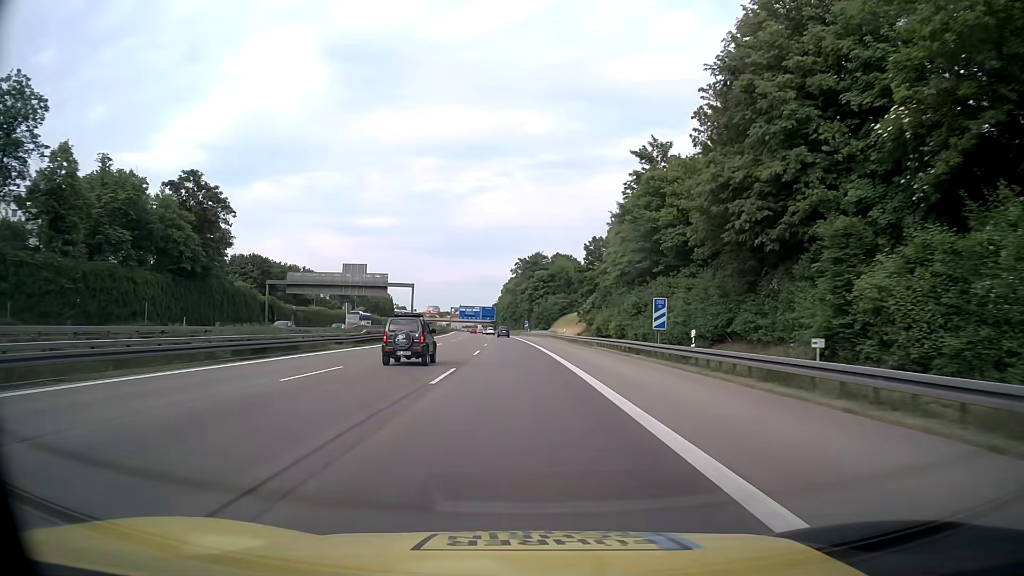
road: motorway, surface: asphalt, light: Day
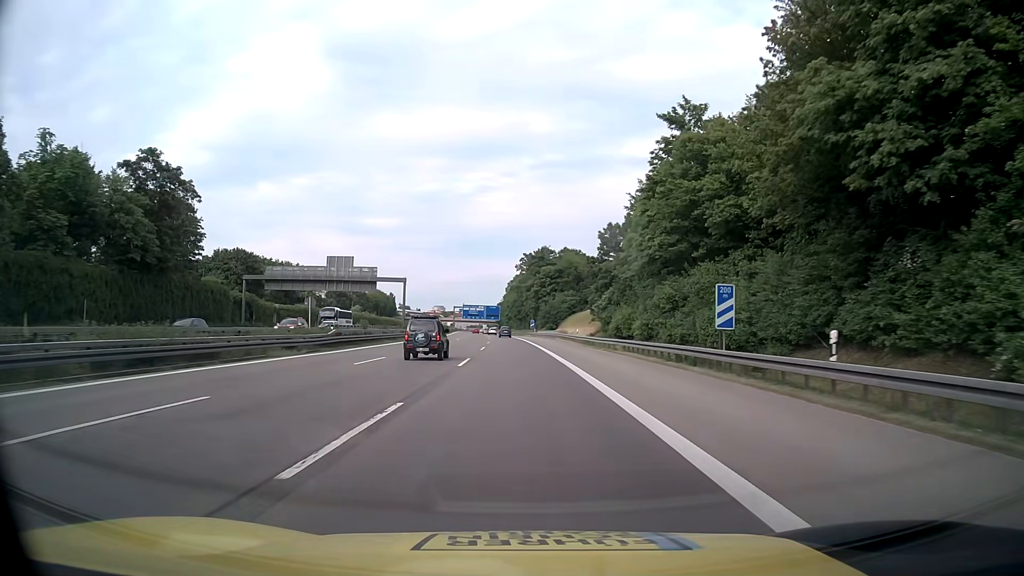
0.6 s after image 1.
(-0.1, +10.4) m; -1°
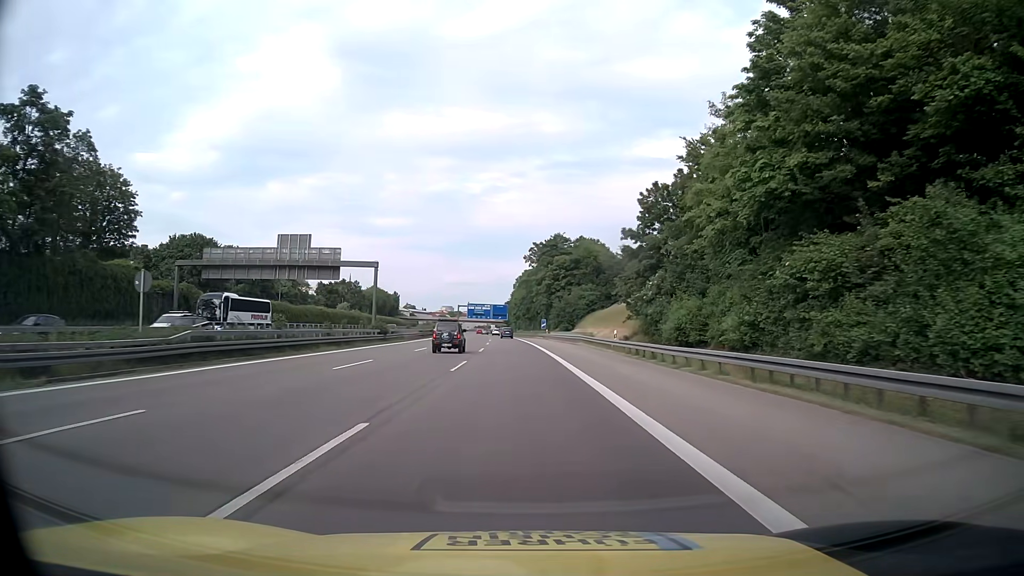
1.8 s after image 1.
(-0.1, +20.6) m; -1°
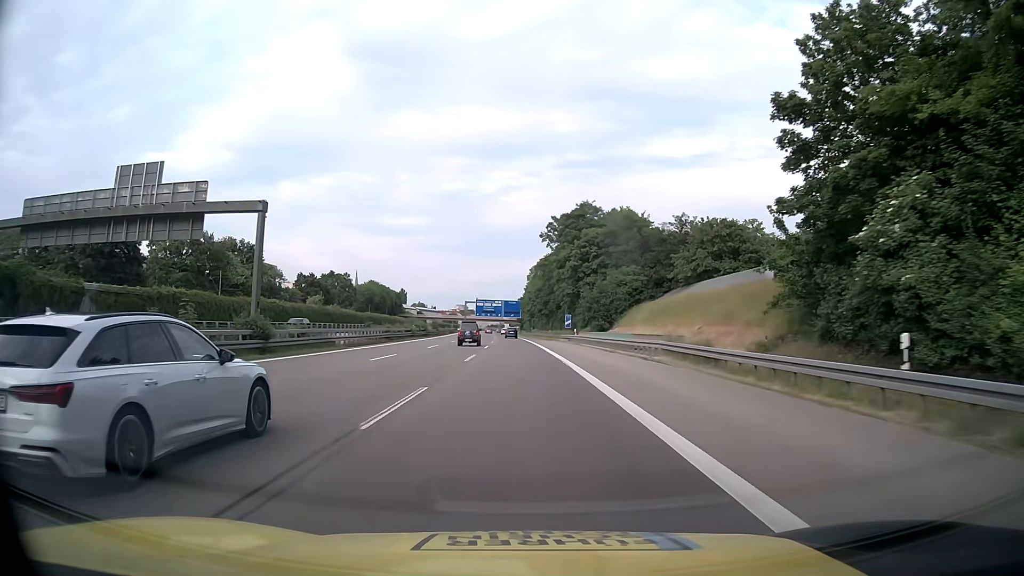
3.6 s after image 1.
(-0.4, +30.8) m; -1°
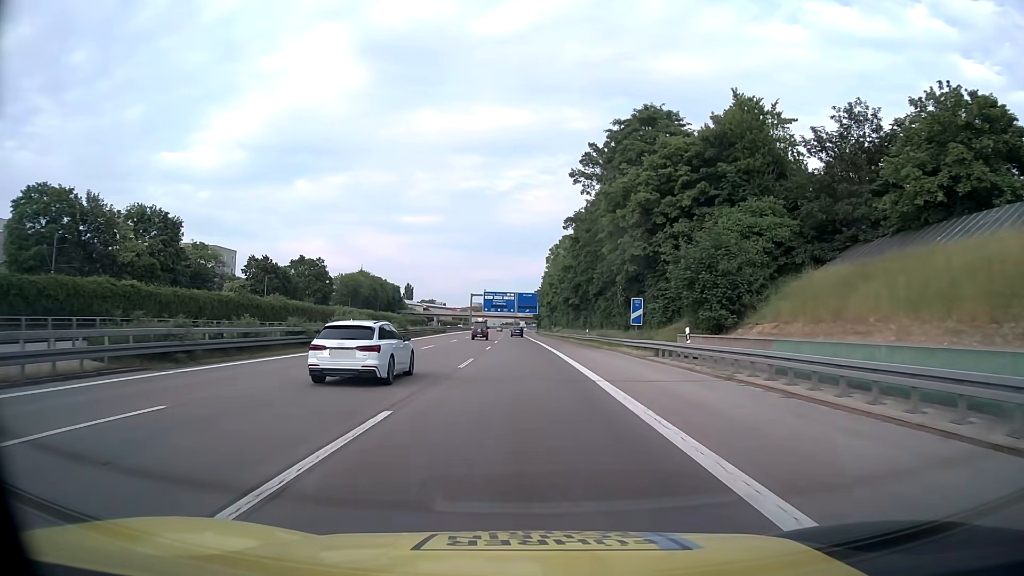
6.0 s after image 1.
(-0.5, +41.0) m; -2°
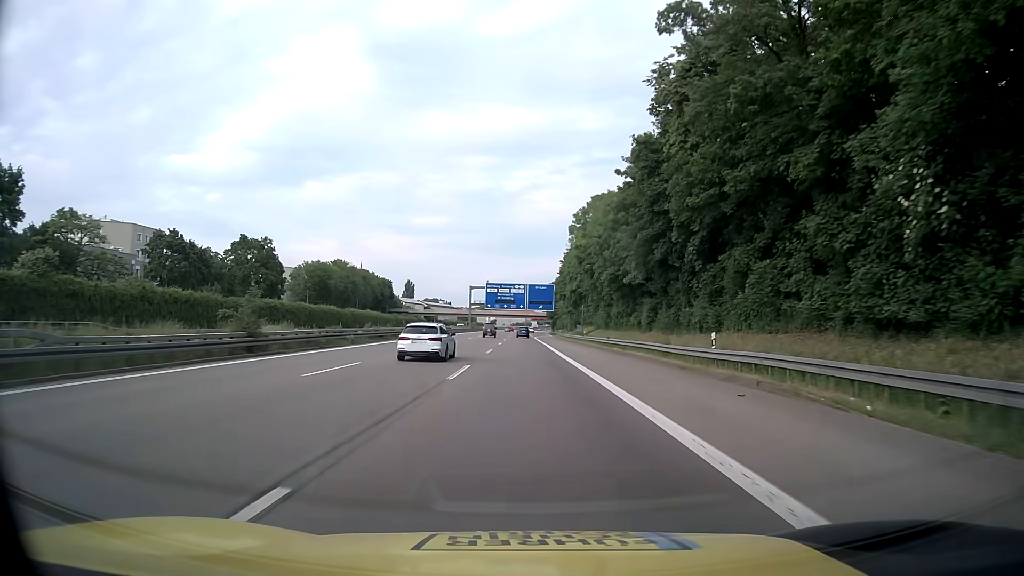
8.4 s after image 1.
(-0.2, +41.0) m; -1°
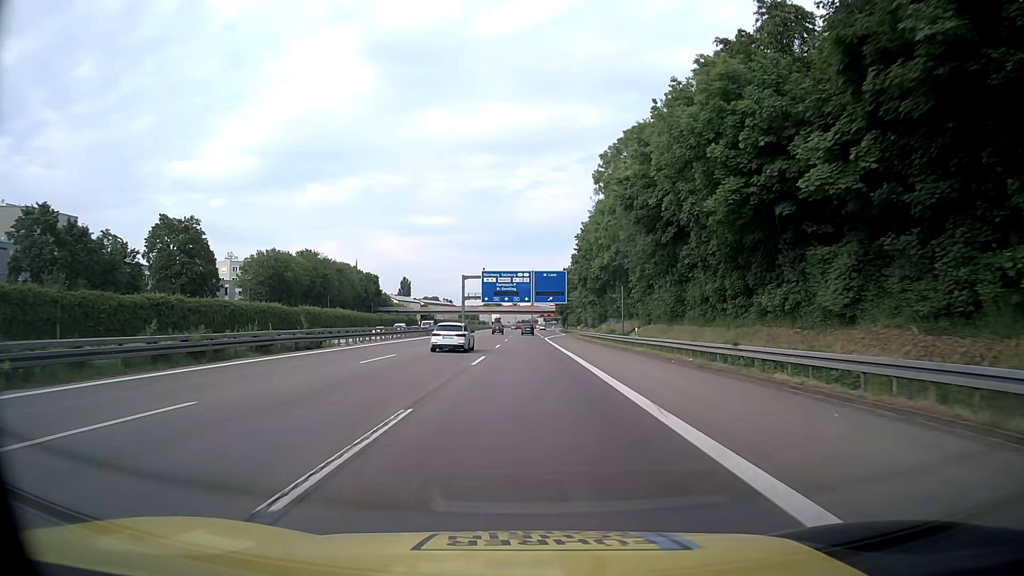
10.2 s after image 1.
(-0.1, +30.8) m; 0°
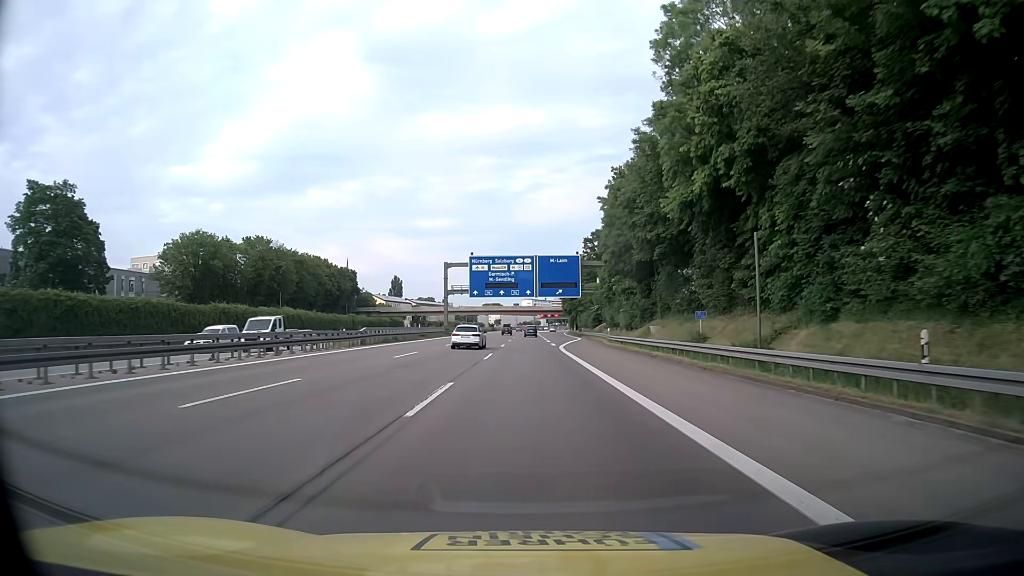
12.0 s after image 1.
(-0.2, +30.8) m; 0°
(0, +10) (0, +20) (0, +30) (0, +40) (0, +50) (0, +60) (0, +70) (0, +80) (0, +90) (0, +100) m
